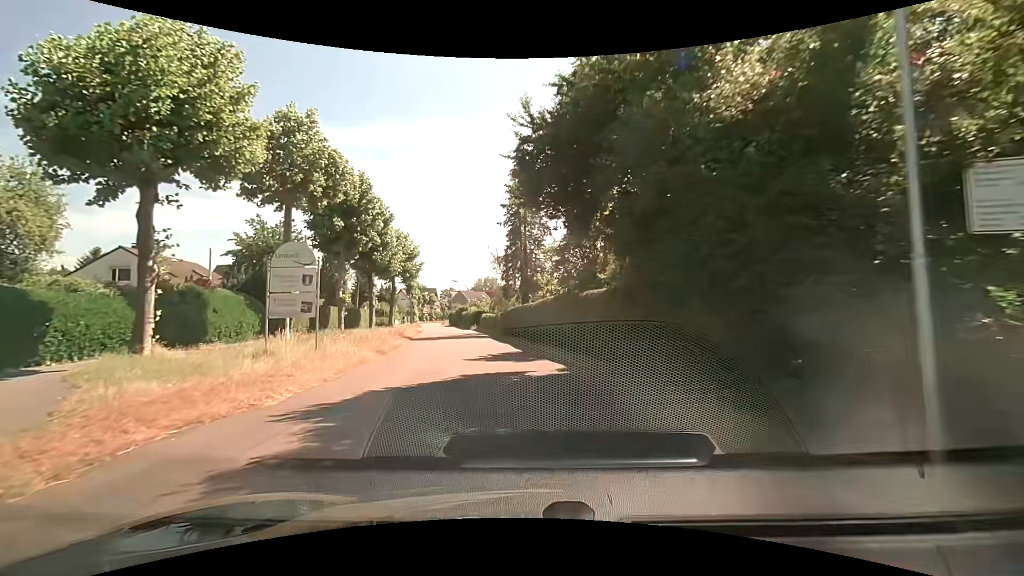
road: tertiary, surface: asphalt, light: Day
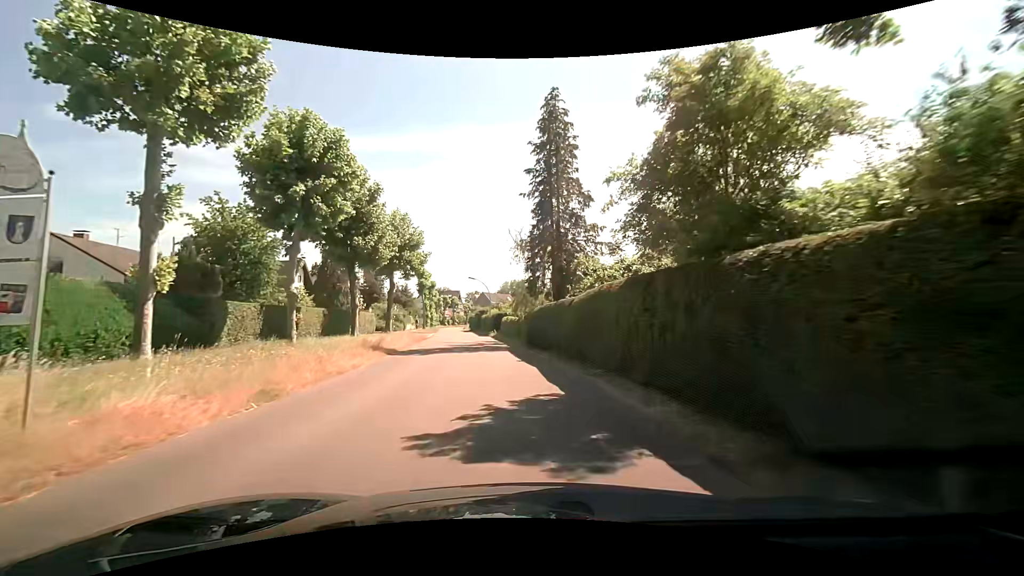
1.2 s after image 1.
(-0.5, +10.6) m; -5°
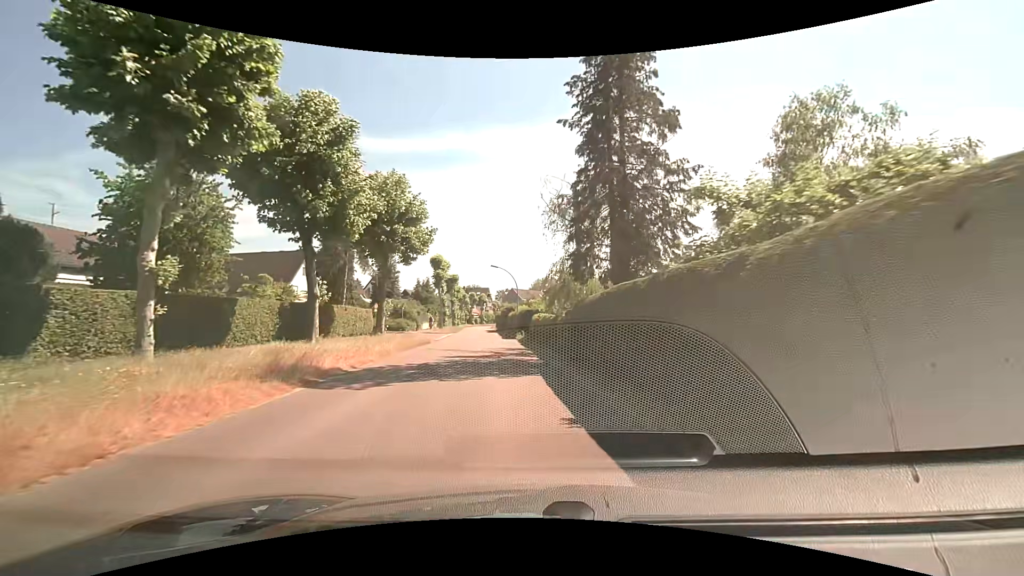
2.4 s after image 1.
(-0.1, +10.7) m; -3°
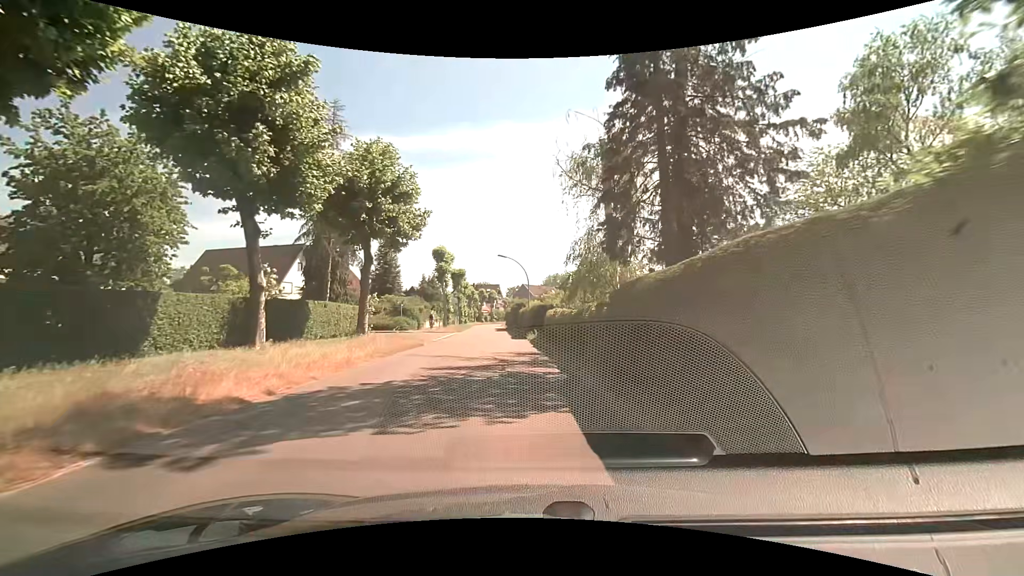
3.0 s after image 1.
(-0.1, +5.4) m; -1°
(0, +10) (-1, +20) (-2, +30) (-2, +40) (-3, +50) (-4, +60) (-5, +70) (-6, +80) (-7, +90) (-8, +100) m
